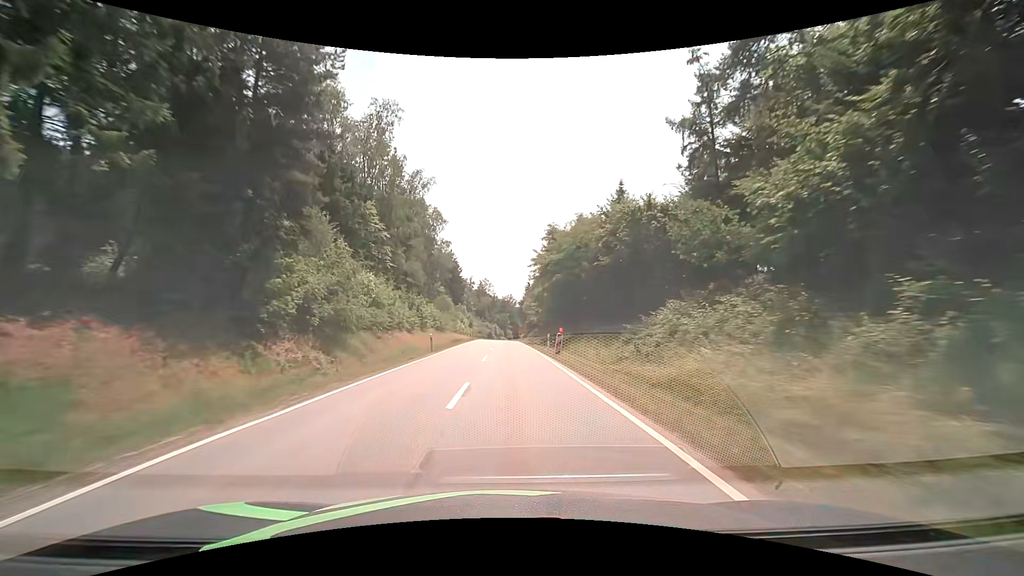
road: tertiary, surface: asphalt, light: Day
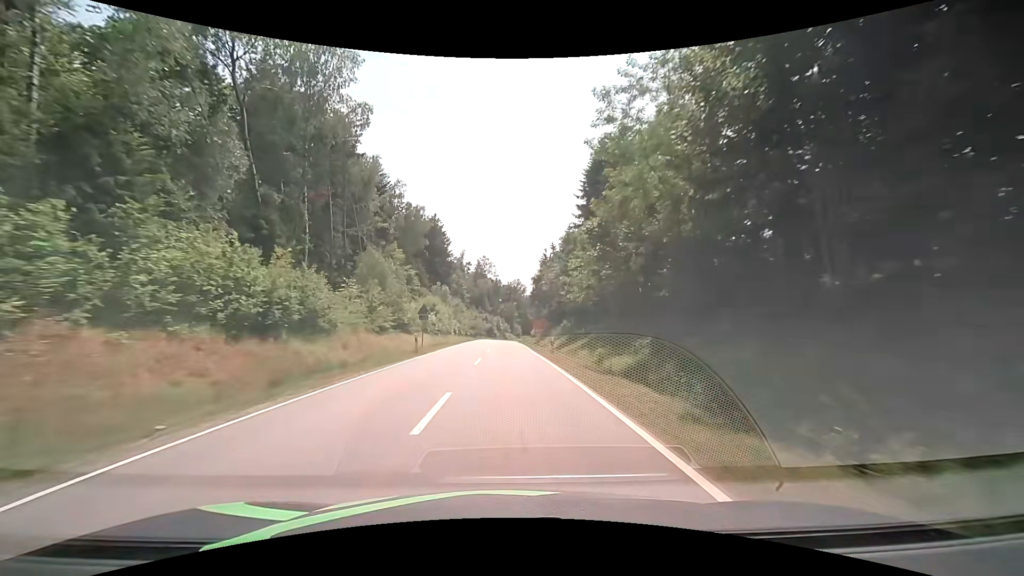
(-0.3, +50.8) m; -1°
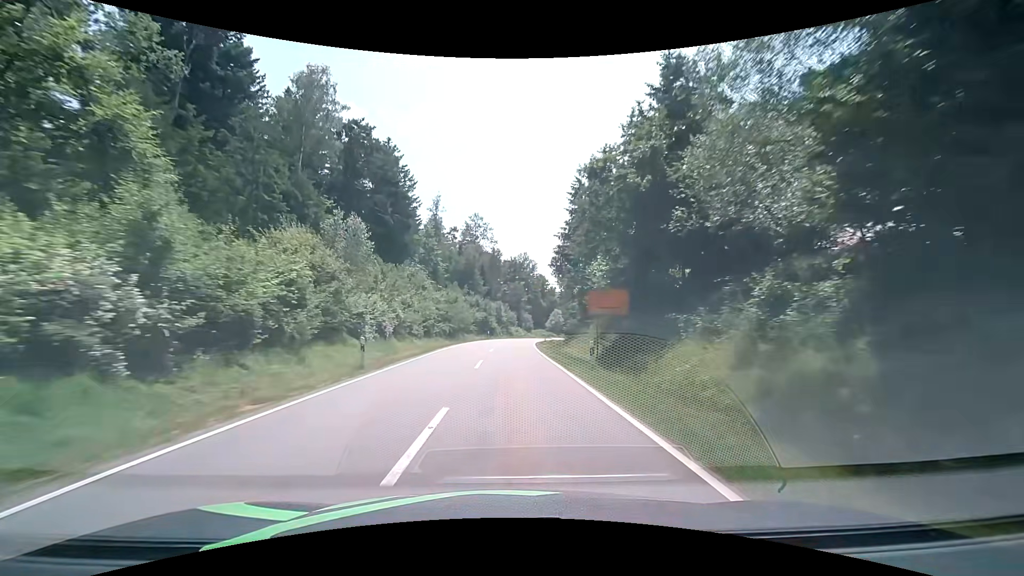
(-0.2, +50.6) m; -1°
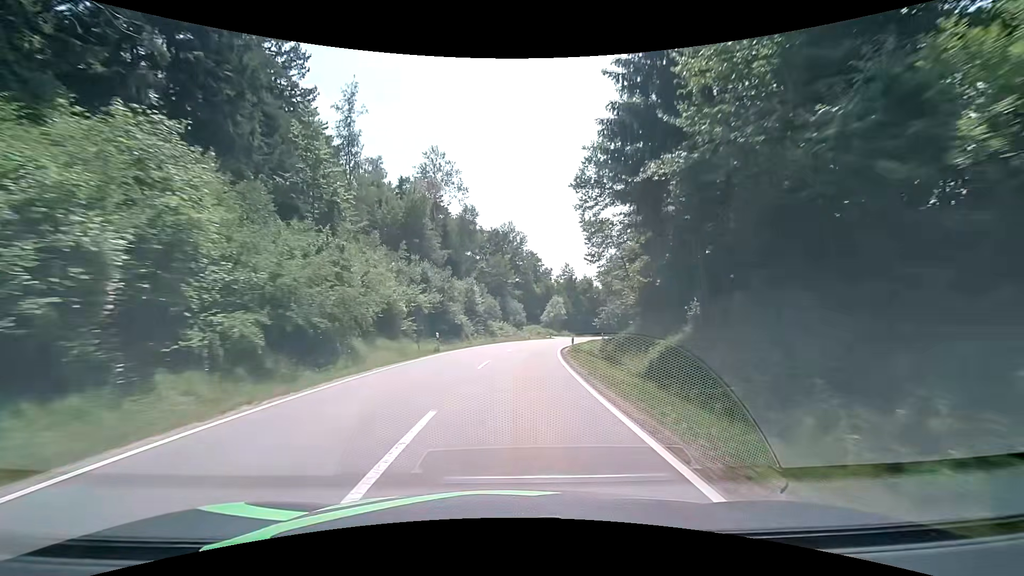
(+0.4, +37.3) m; +2°
(0, +10) (+1, +20) (+1, +30) (+3, +40) (+5, +50) (+7, +59) (+10, +69) (+13, +78) (+17, +88) (+21, +97) m
